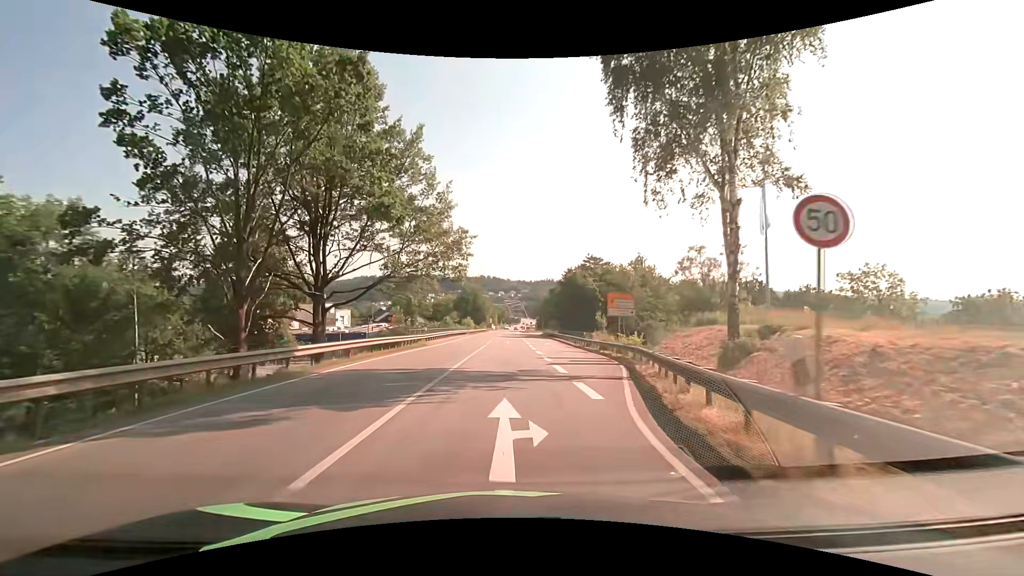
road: primary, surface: asphalt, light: Day
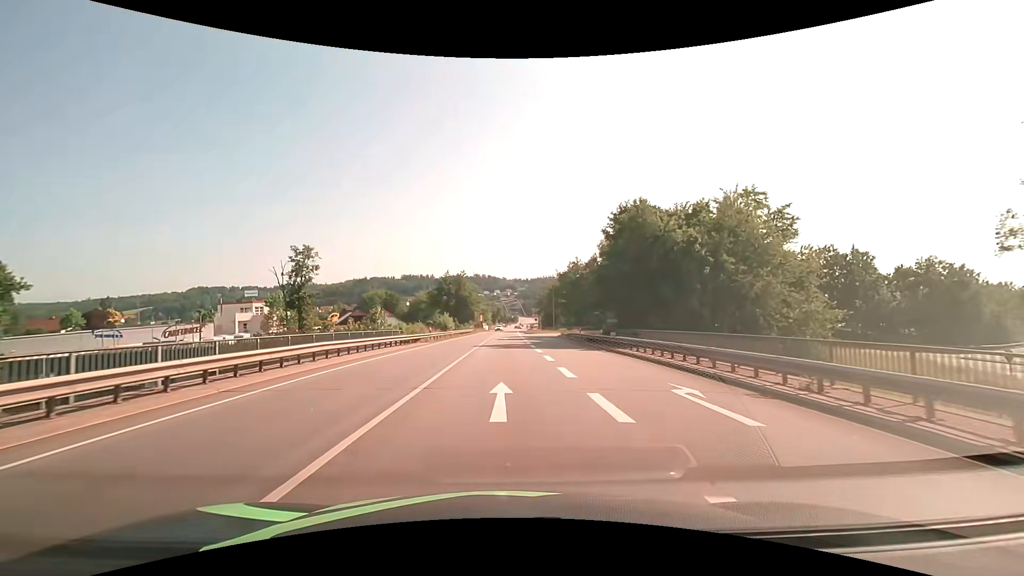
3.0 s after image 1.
(+0.1, +38.5) m; -1°
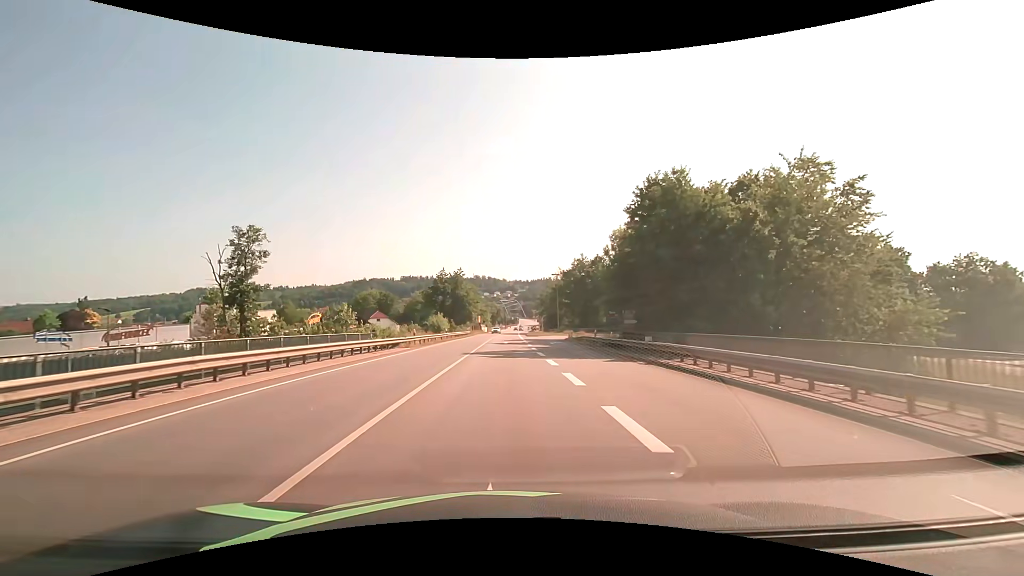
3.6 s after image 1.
(+0.1, +7.6) m; +1°
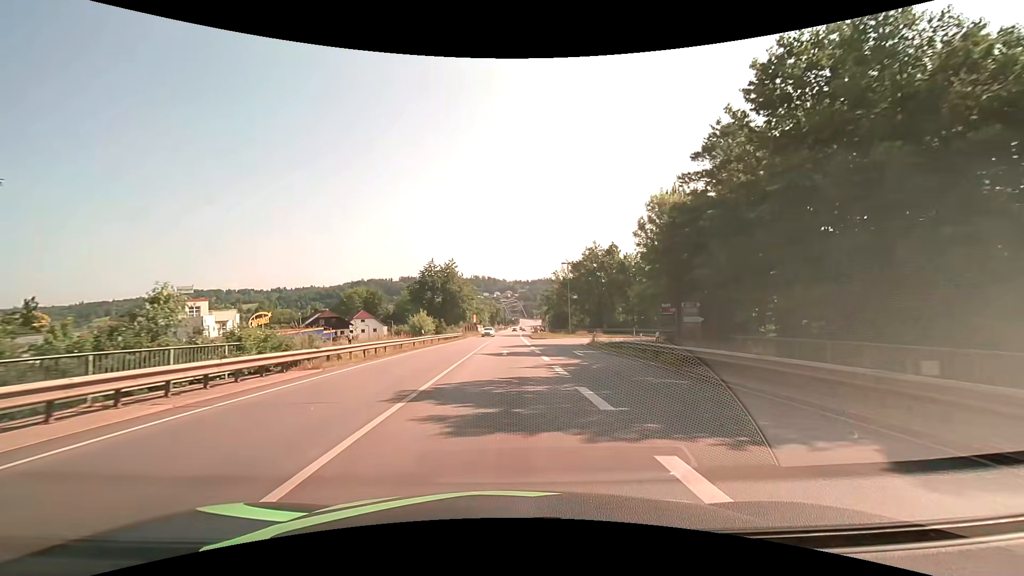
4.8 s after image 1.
(0.0, +15.2) m; 0°
(0, +10) (0, +20) (0, +30) (0, +40) (0, +50) (0, +60) (0, +70) (+1, +80) (+1, +90) (+1, +100) m
